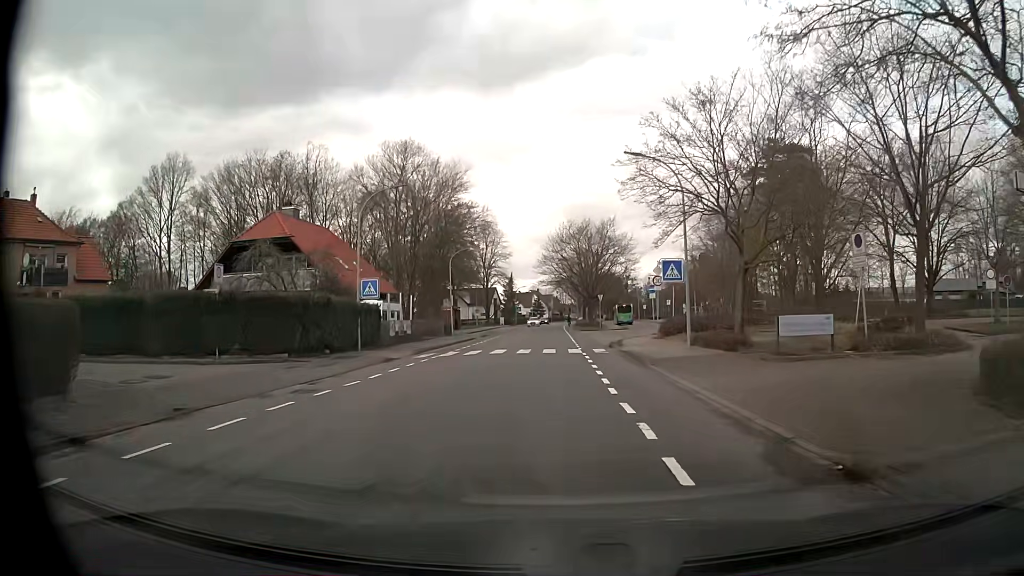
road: unclassified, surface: asphalt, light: Day
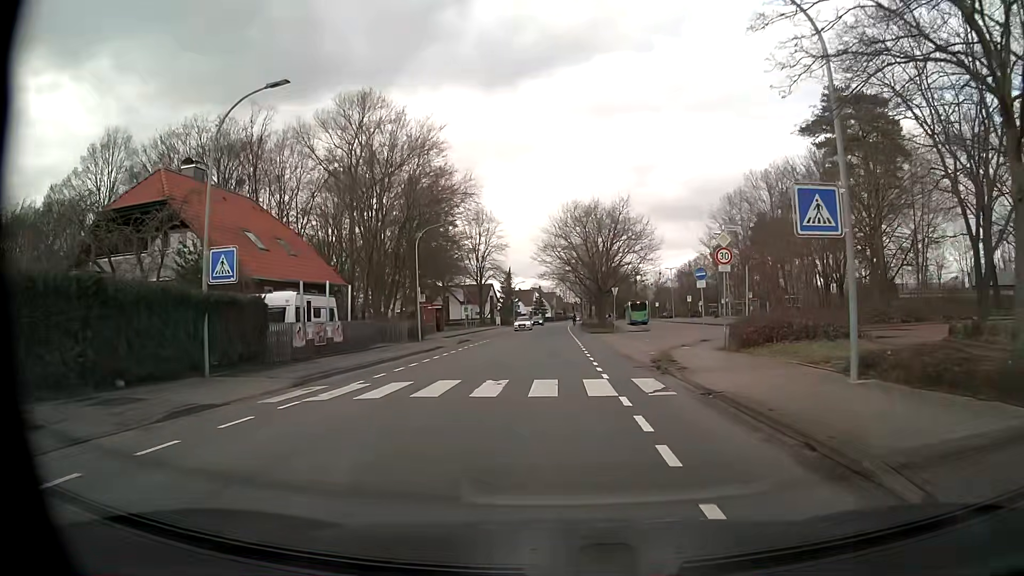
(0.0, +14.3) m; 0°
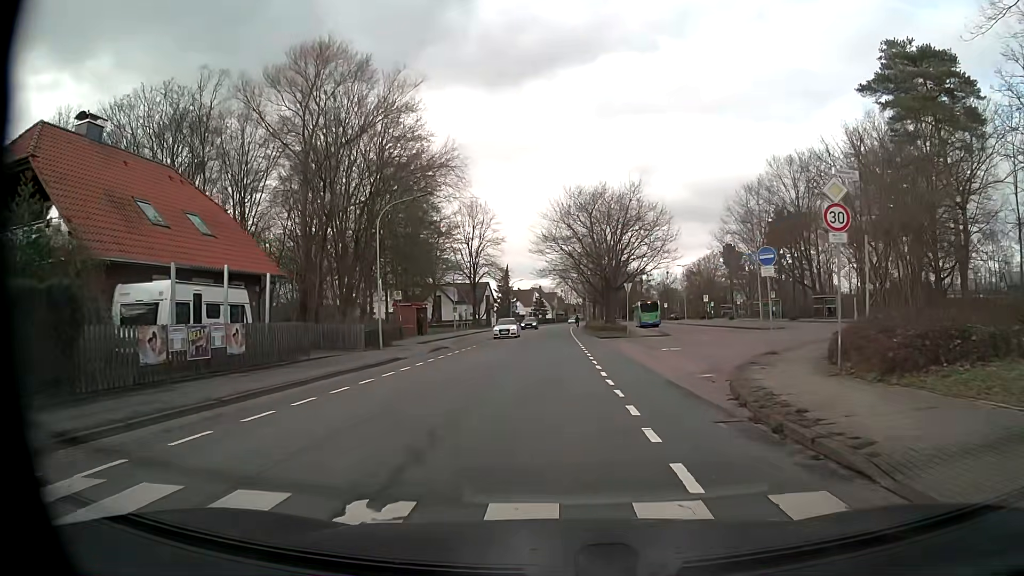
(-0.1, +9.5) m; -1°
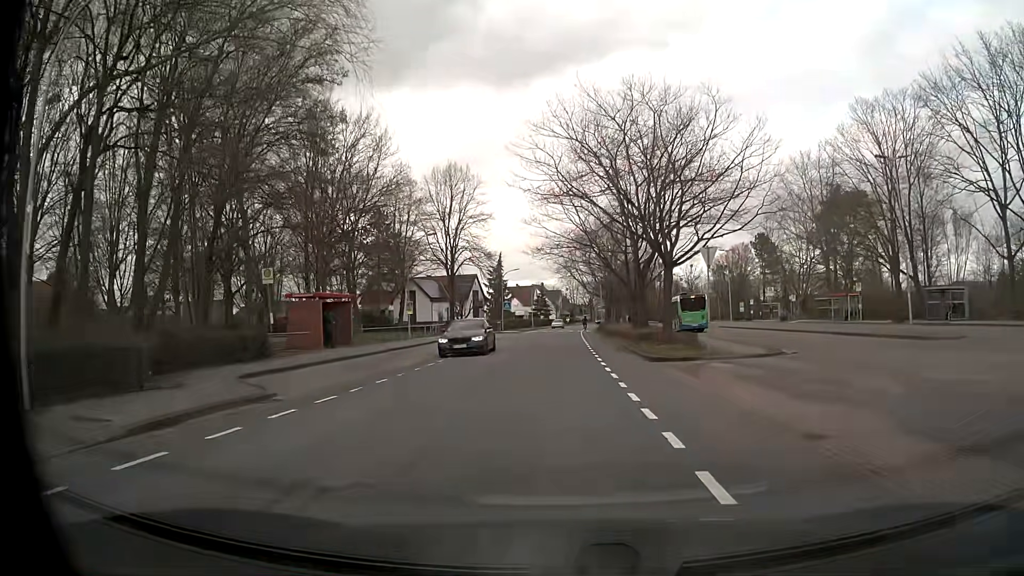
(+0.1, +23.8) m; -1°
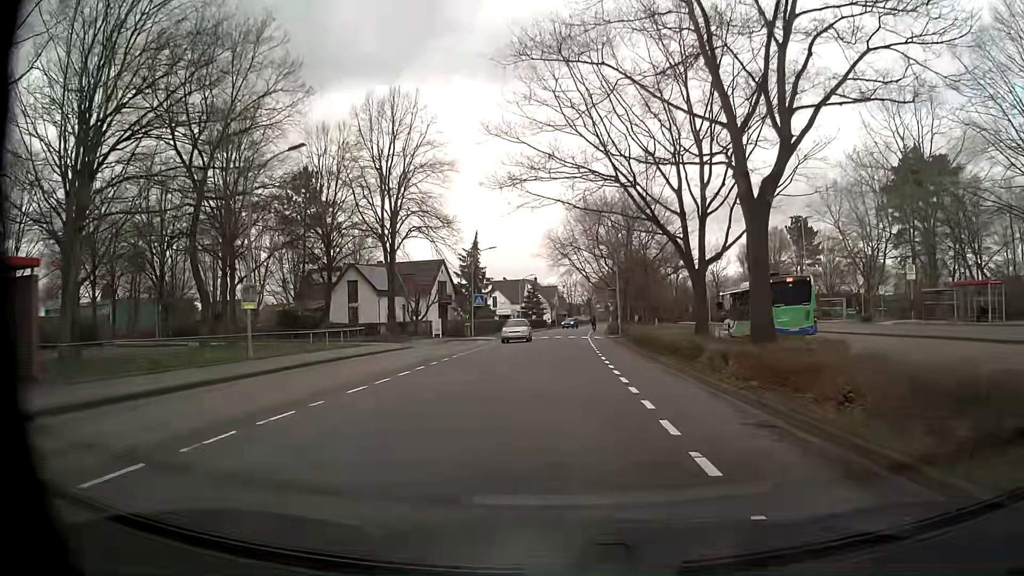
(+0.3, +25.1) m; +1°
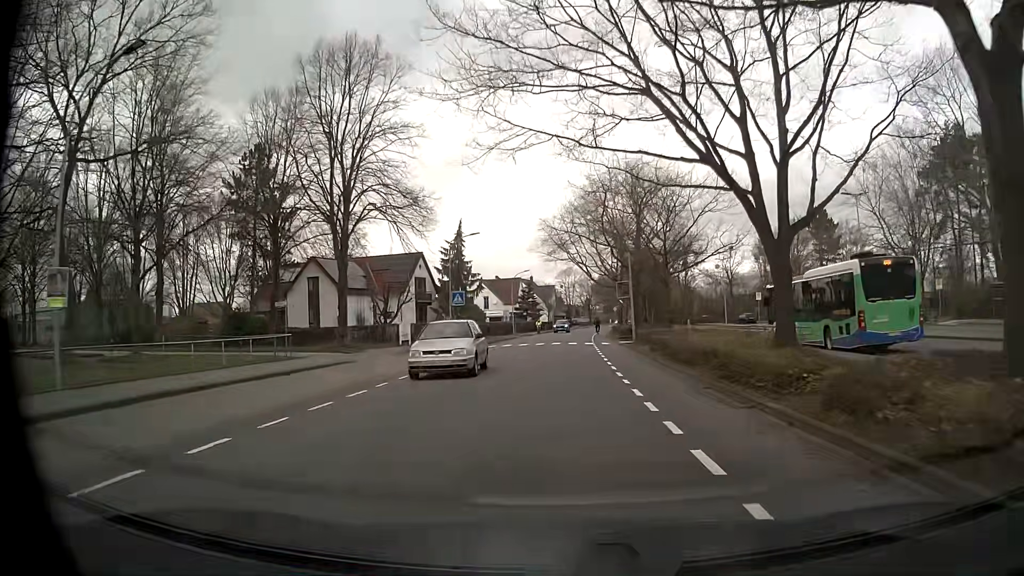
(-0.1, +10.4) m; -1°
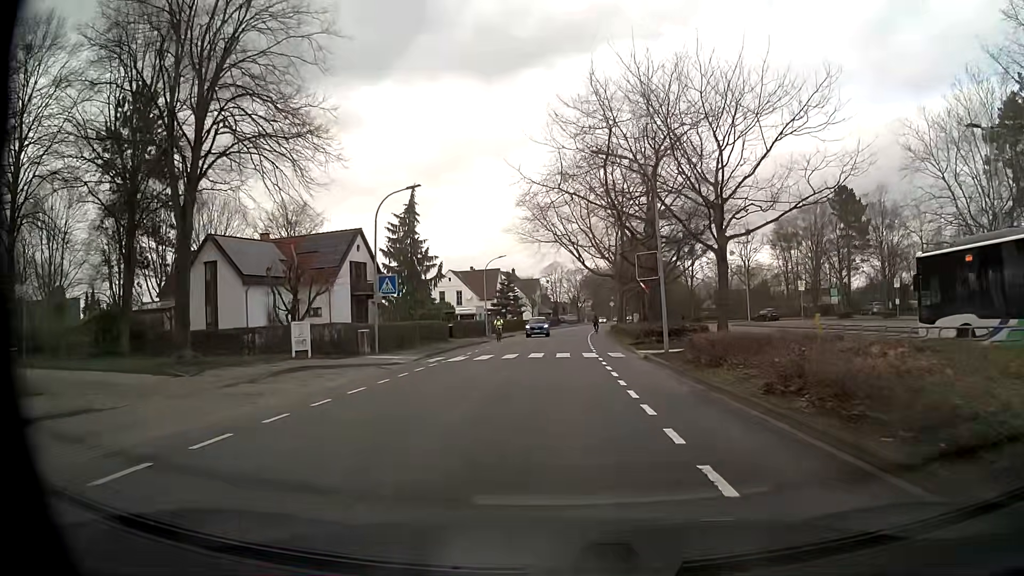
(+0.2, +15.8) m; +1°
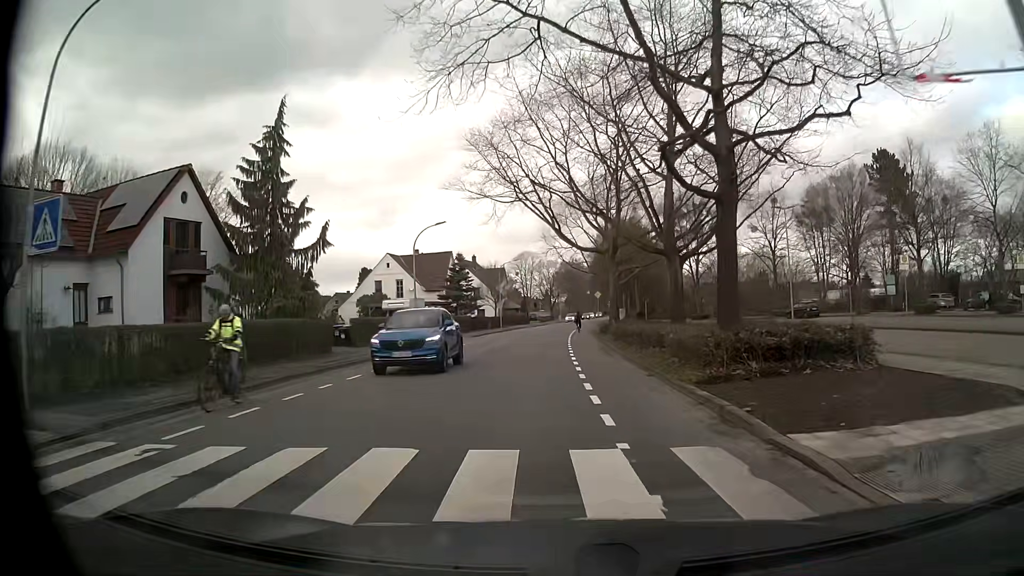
(+0.5, +20.4) m; +2°
(0, +10) (0, +20) (0, +30) (0, +40) (0, +50) (0, +60) (+1, +70) (+2, +80) (+3, +90) (+3, +100) m
